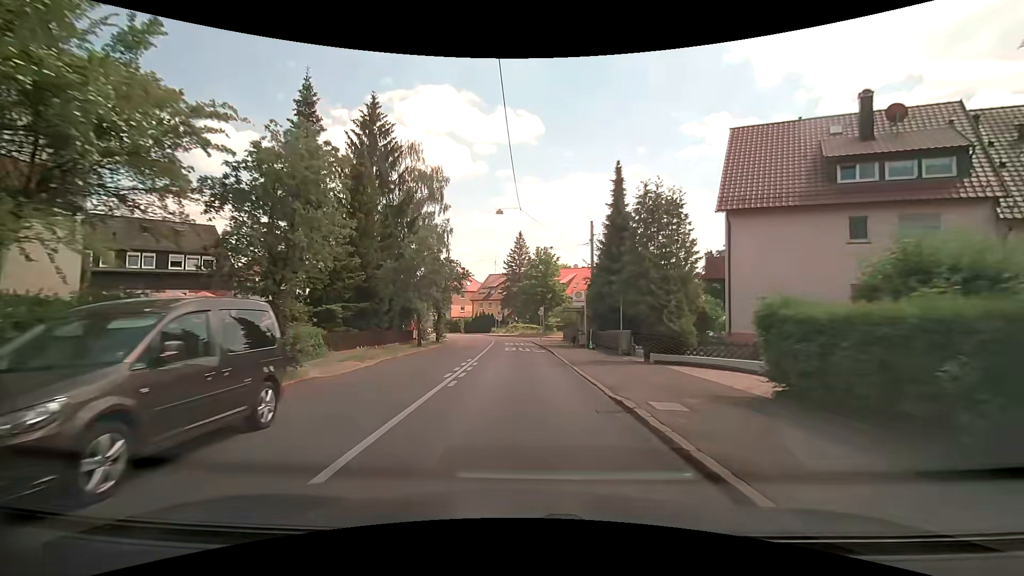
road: tertiary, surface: asphalt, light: Day
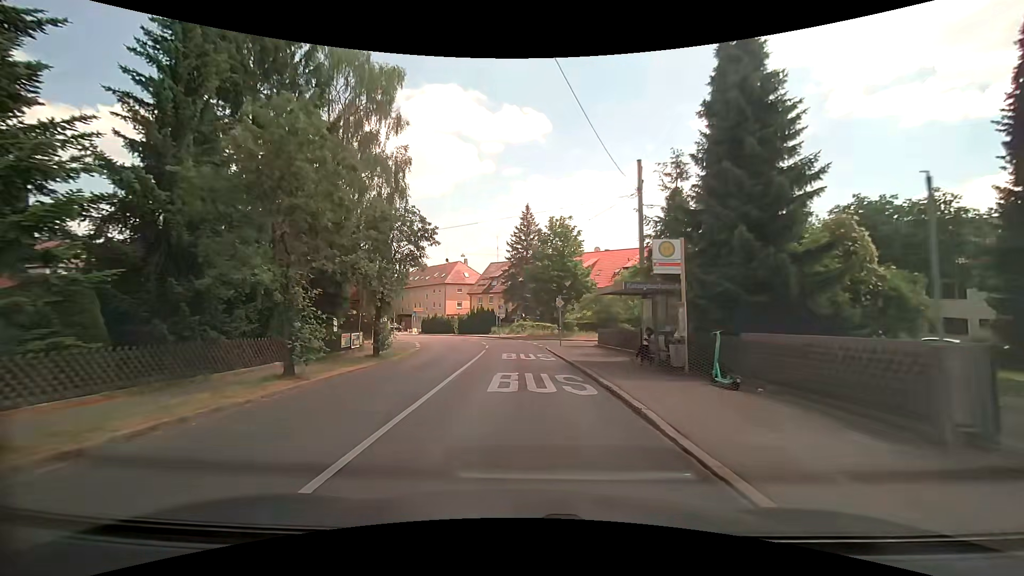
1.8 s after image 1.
(-0.3, +17.9) m; -2°
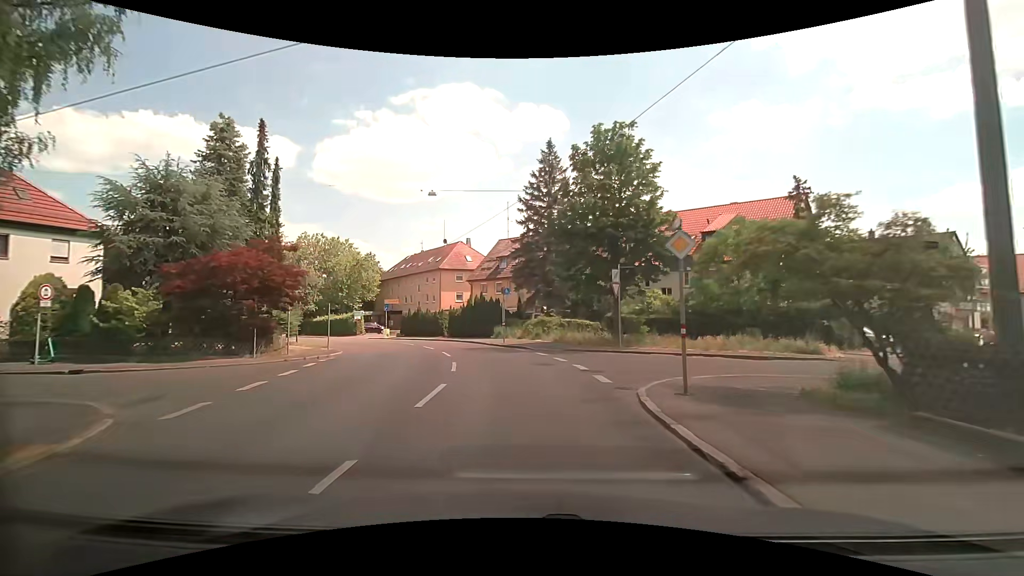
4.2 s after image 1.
(-0.2, +22.6) m; -2°
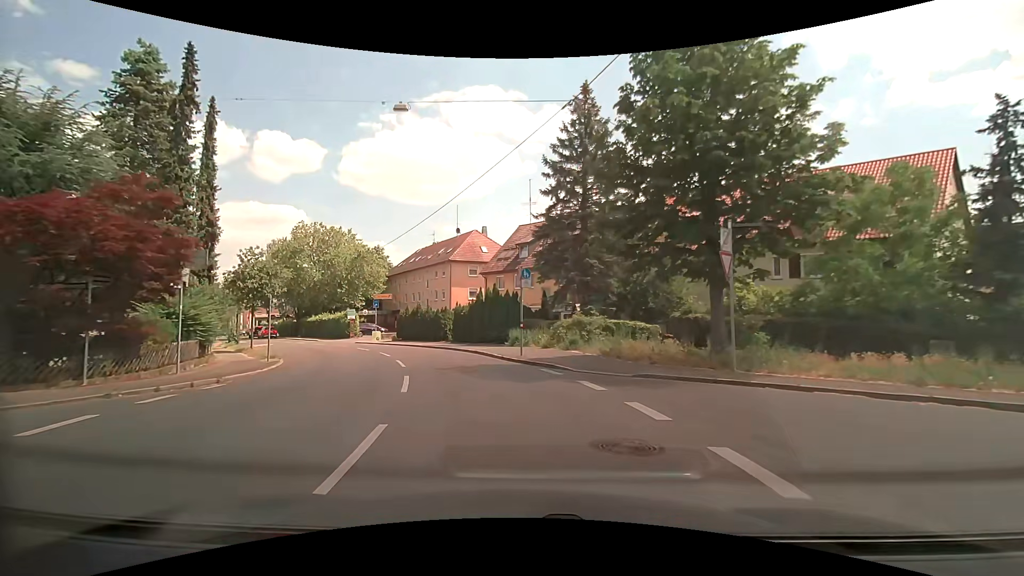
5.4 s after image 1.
(-0.1, +10.6) m; -2°
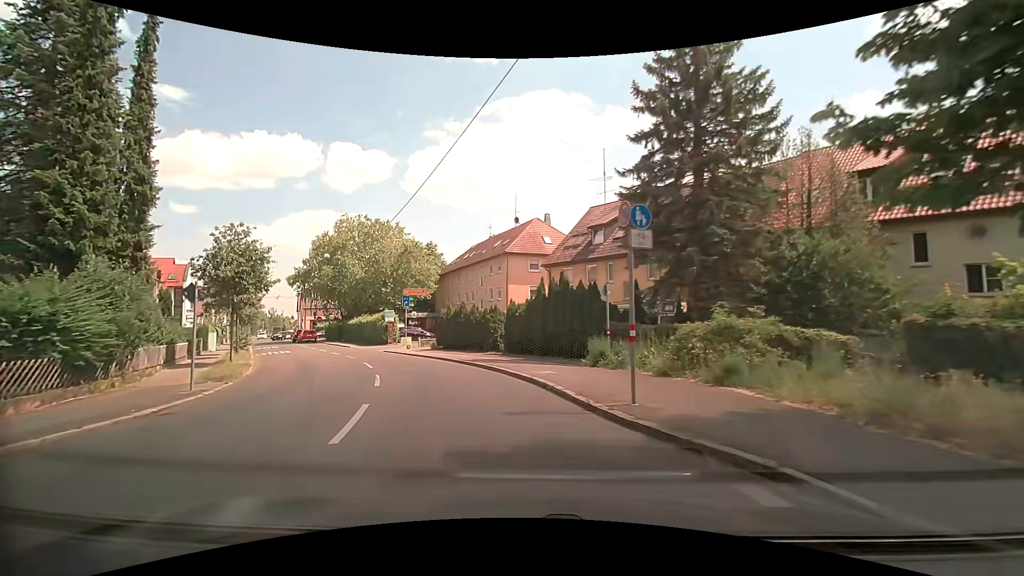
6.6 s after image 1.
(-0.6, +10.1) m; -7°
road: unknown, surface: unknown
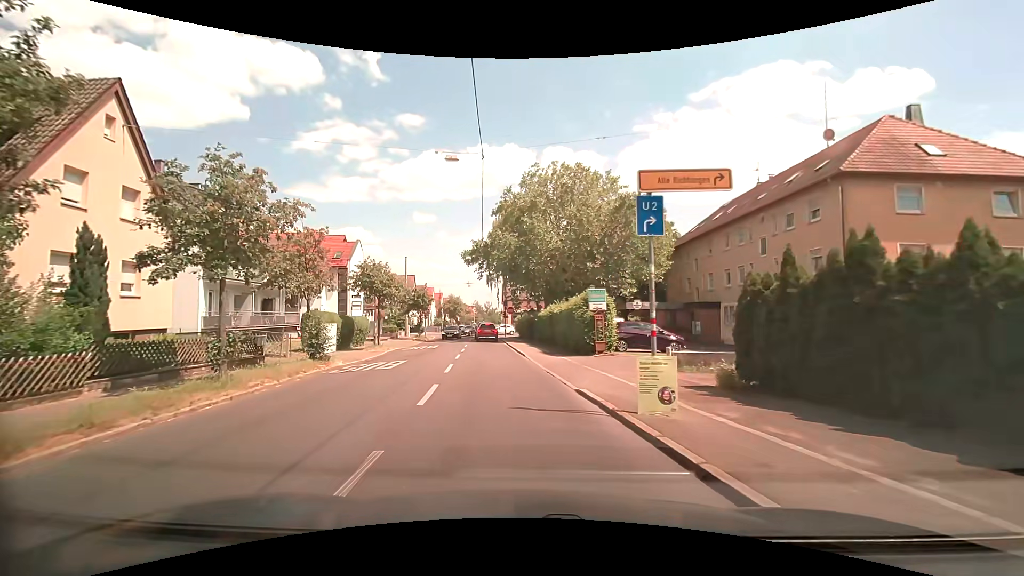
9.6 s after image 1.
(-5.1, +22.0) m; -24°
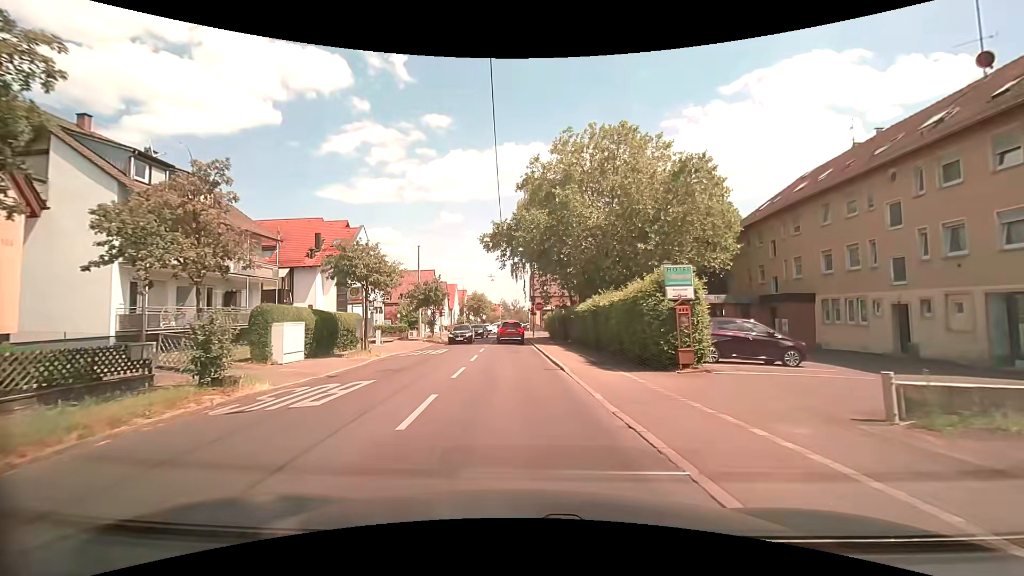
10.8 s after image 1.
(-0.3, +8.2) m; -4°
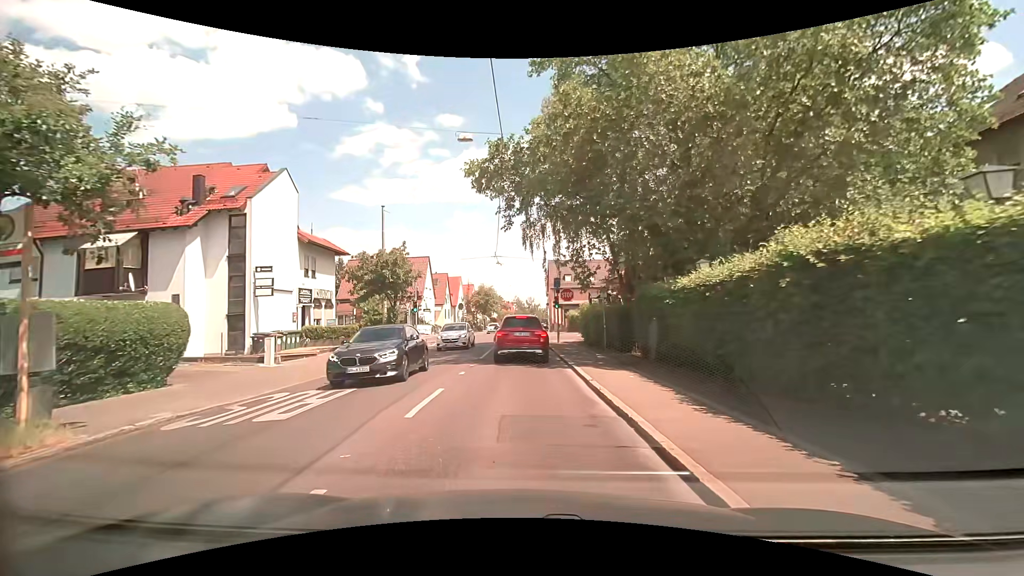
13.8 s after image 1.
(-0.3, +17.7) m; 0°
